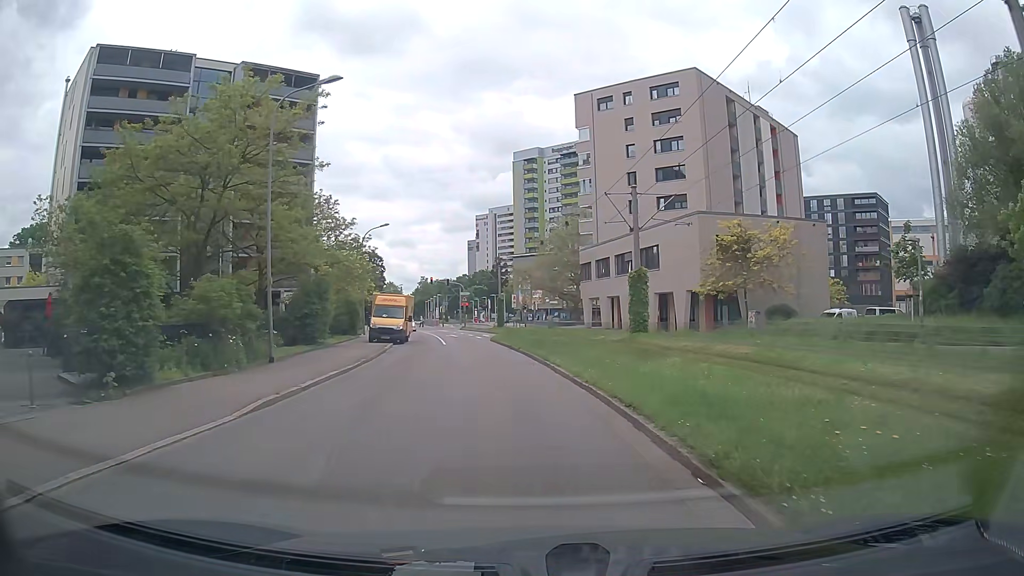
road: residential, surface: asphalt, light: Day
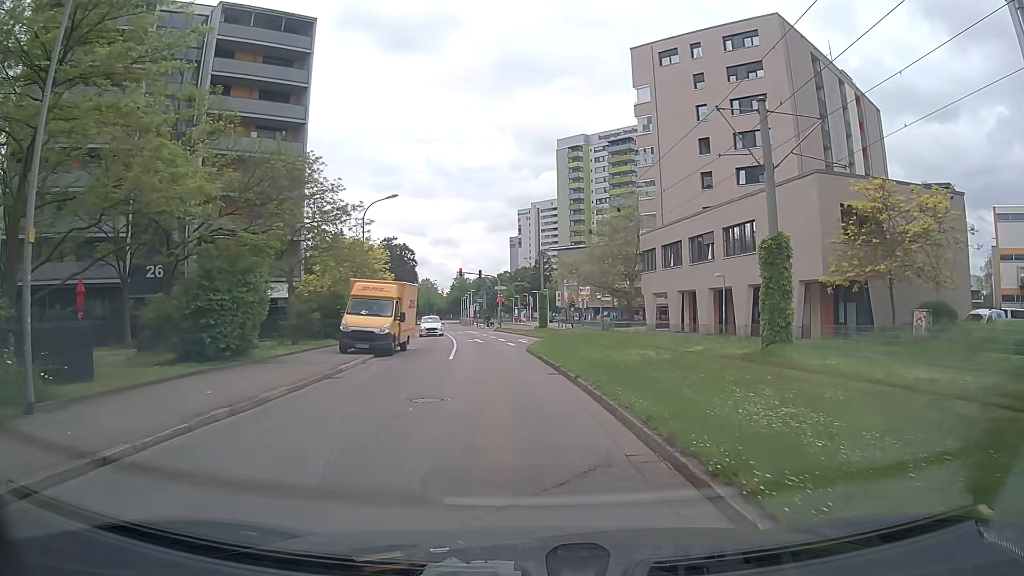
(-0.3, +13.3) m; -3°
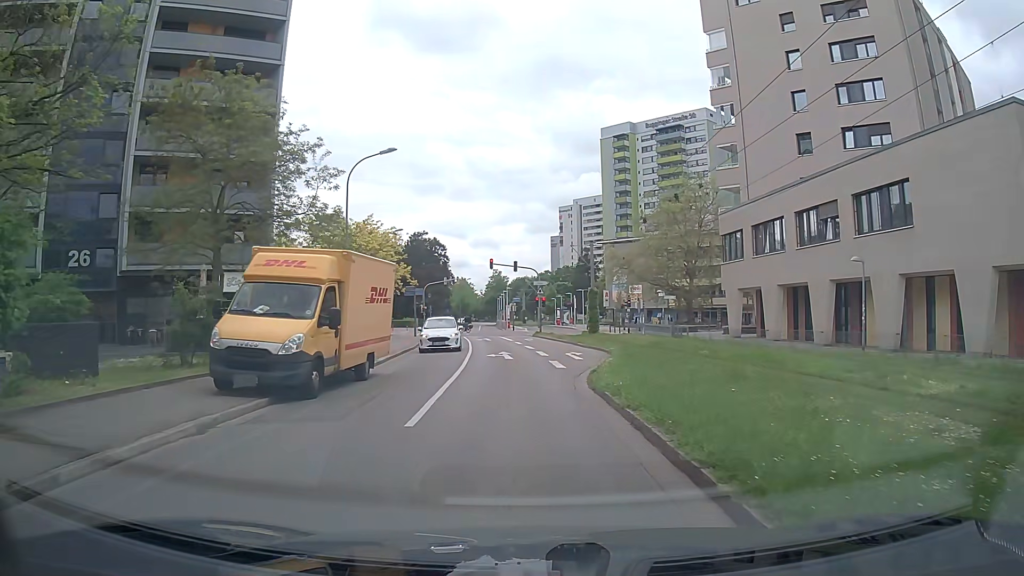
(-0.4, +12.9) m; -3°
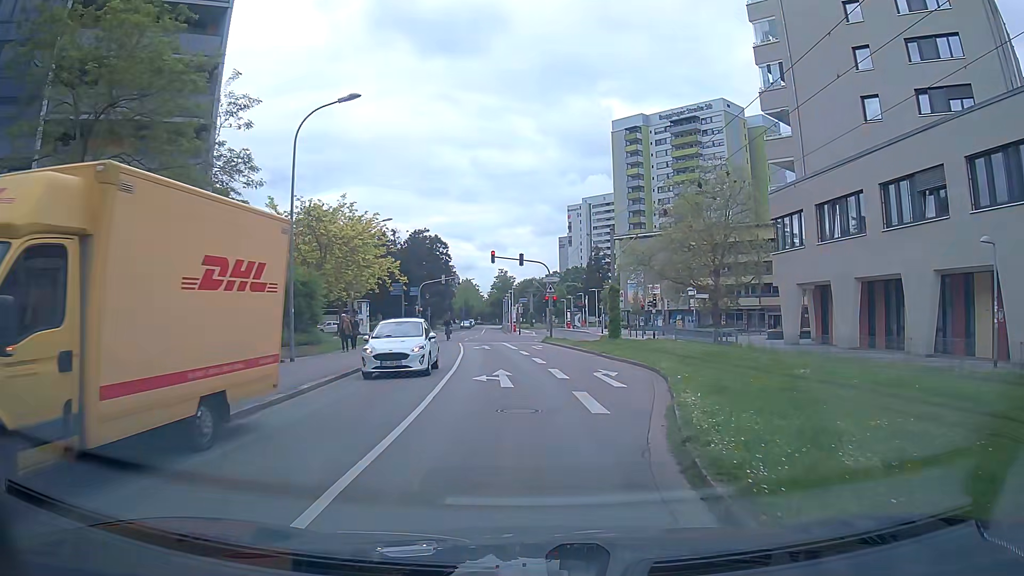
(0.0, +8.4) m; -1°
